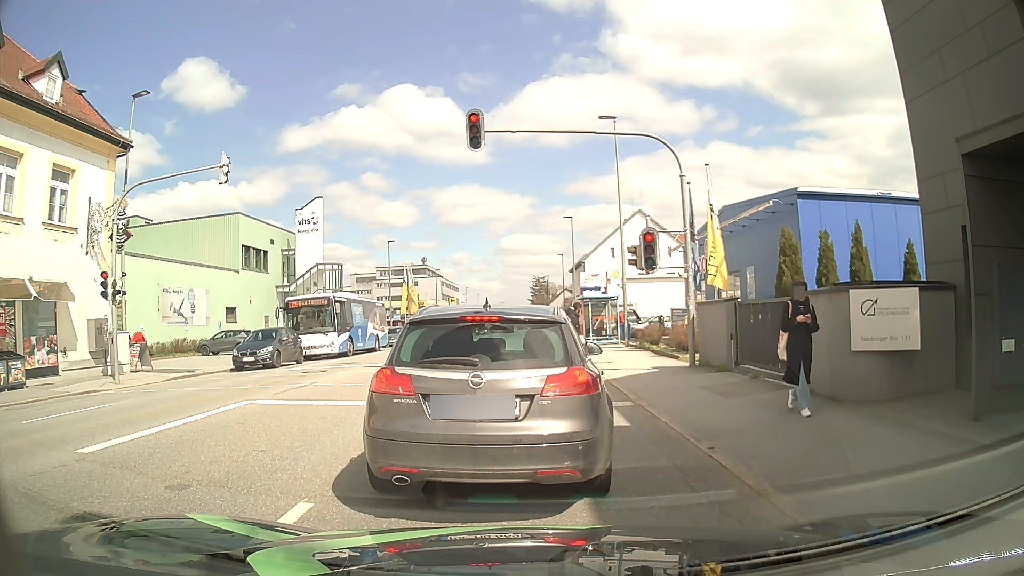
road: tertiary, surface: asphalt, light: Day
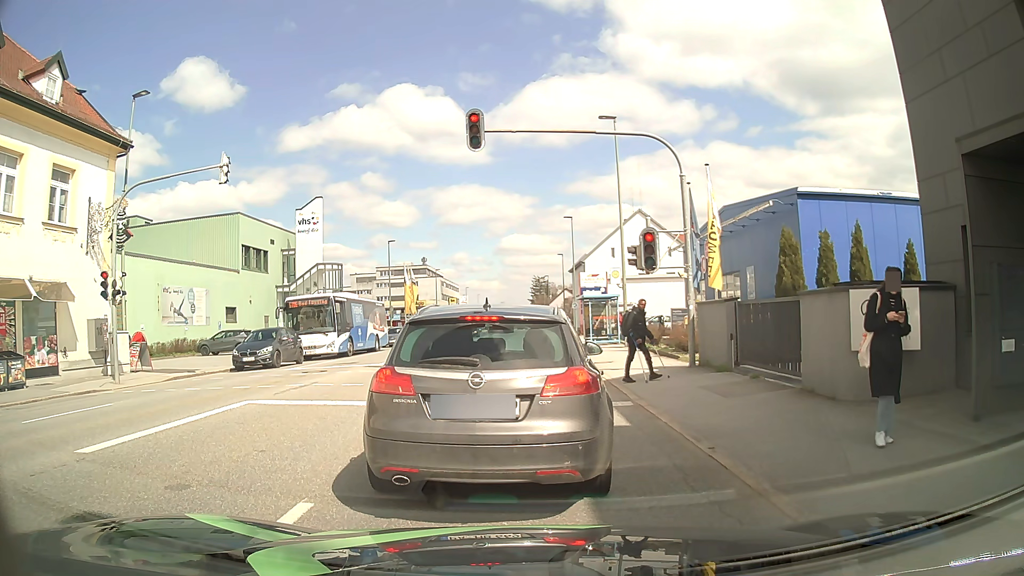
(0.0, 0.0) m; 0°
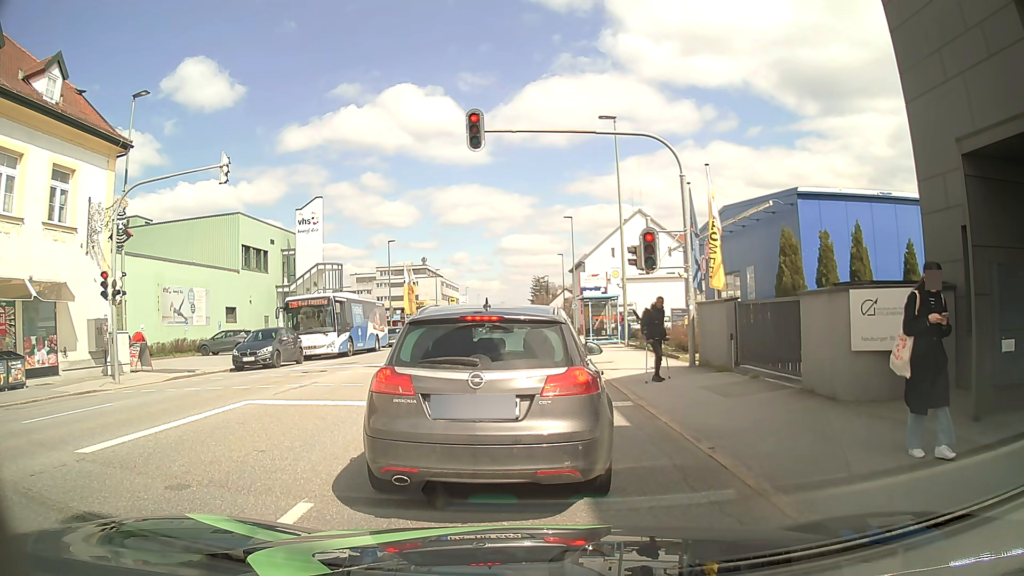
(0.0, 0.0) m; 0°
